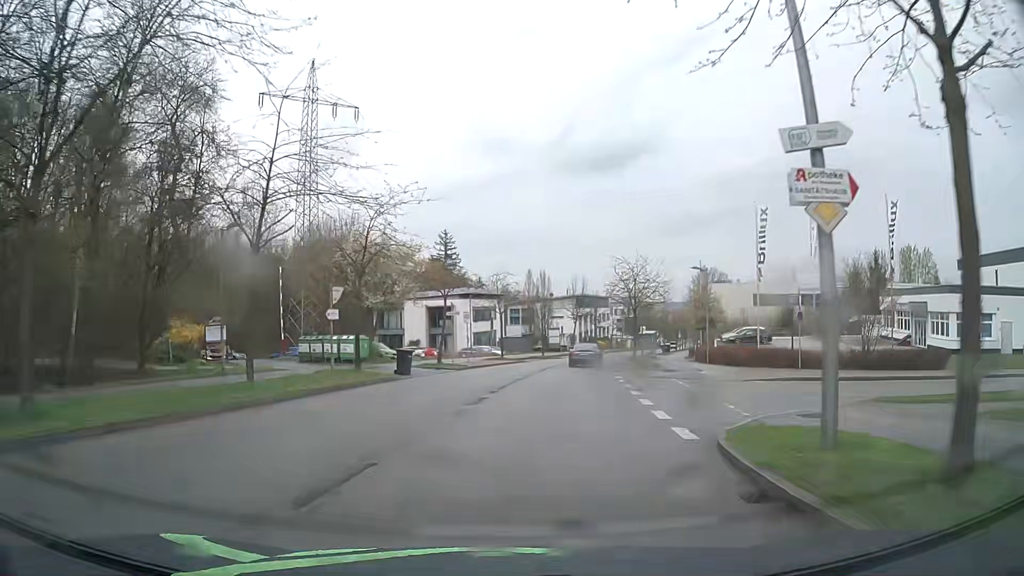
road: residential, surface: asphalt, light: Day
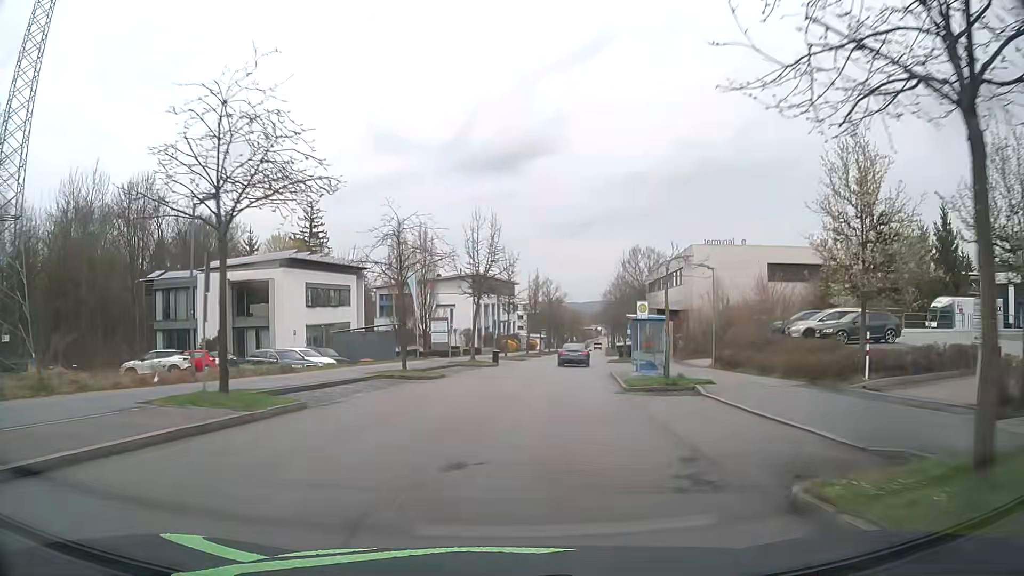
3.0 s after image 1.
(+3.0, +36.2) m; +9°
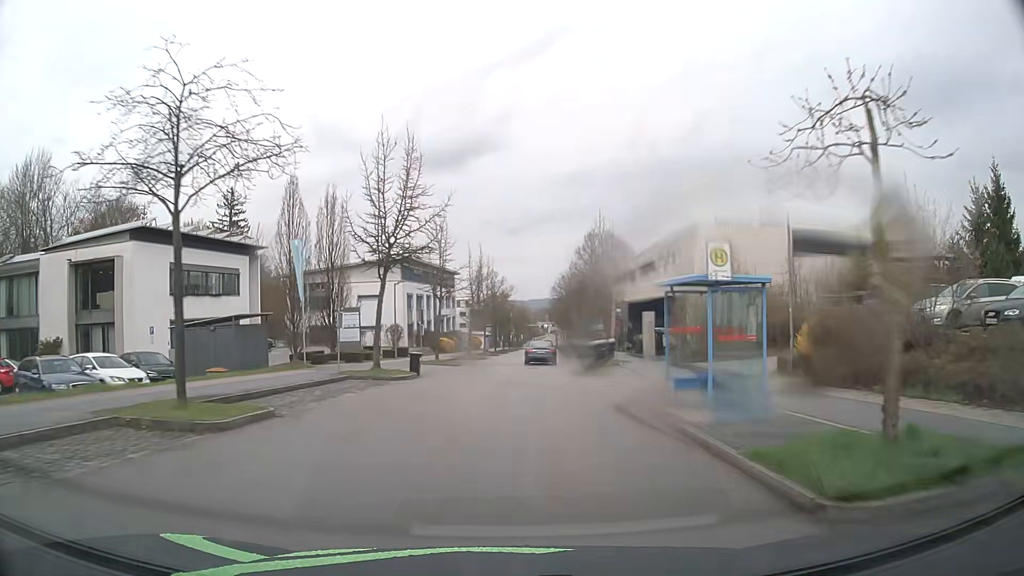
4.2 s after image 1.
(+0.6, +15.2) m; +4°
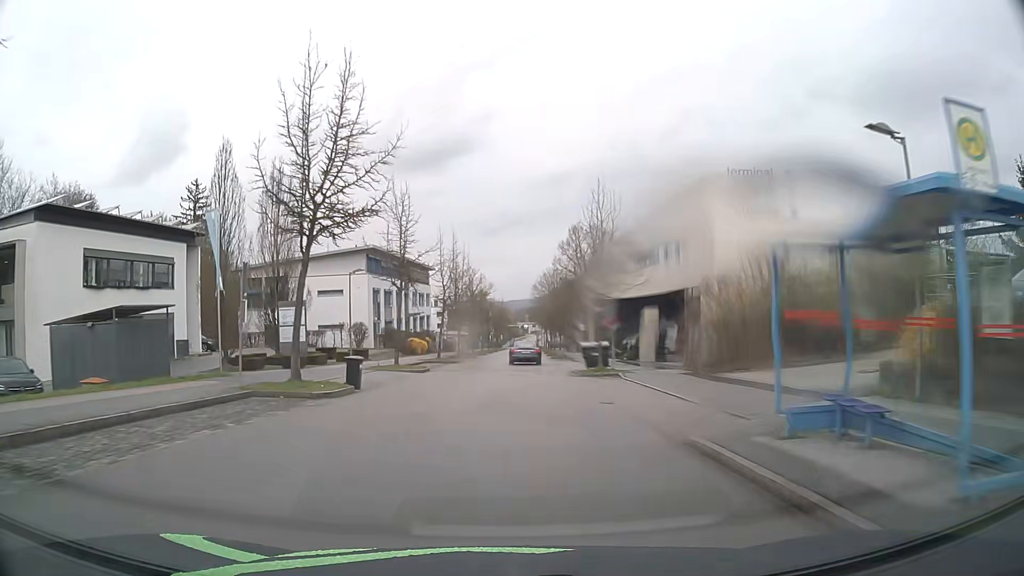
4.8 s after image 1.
(+0.1, +7.6) m; +2°
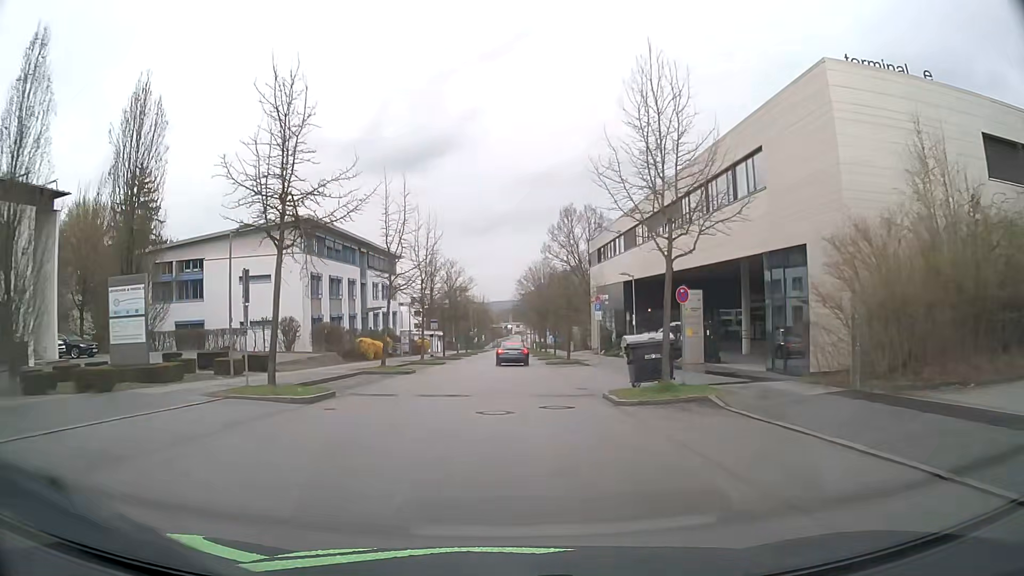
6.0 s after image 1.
(+0.3, +15.1) m; +1°
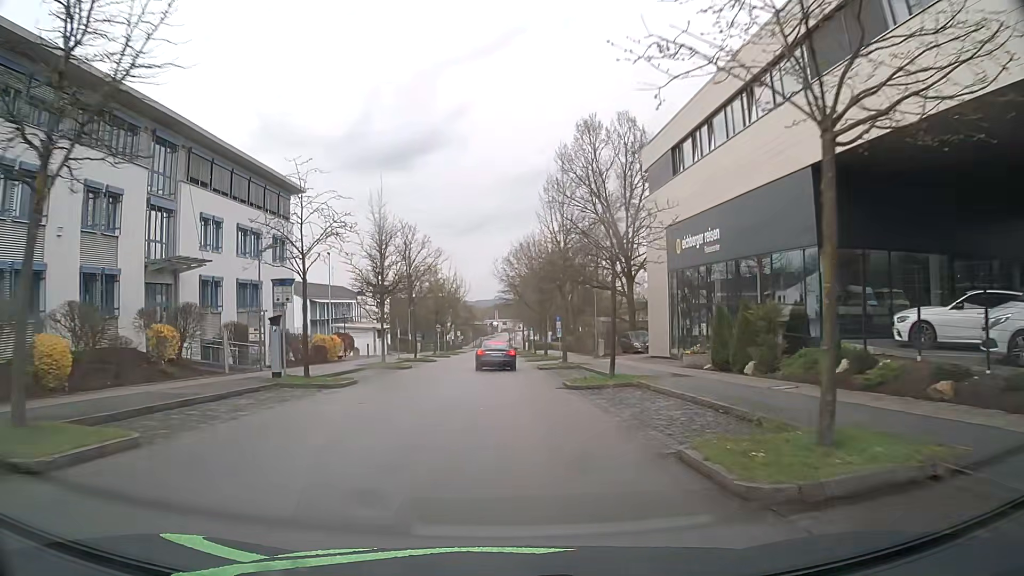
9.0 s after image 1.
(+0.8, +37.3) m; +2°
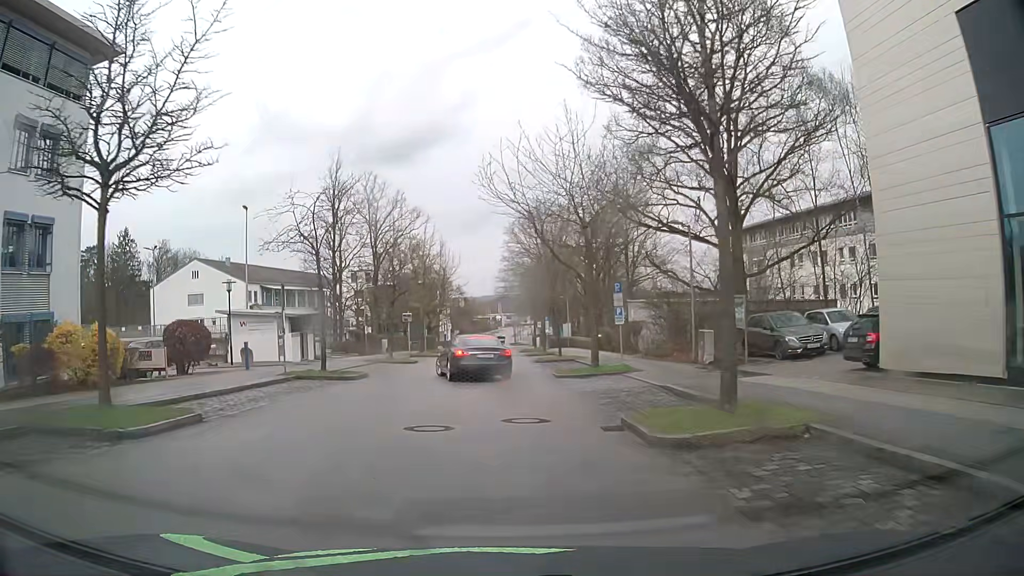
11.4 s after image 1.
(-0.2, +25.3) m; -1°
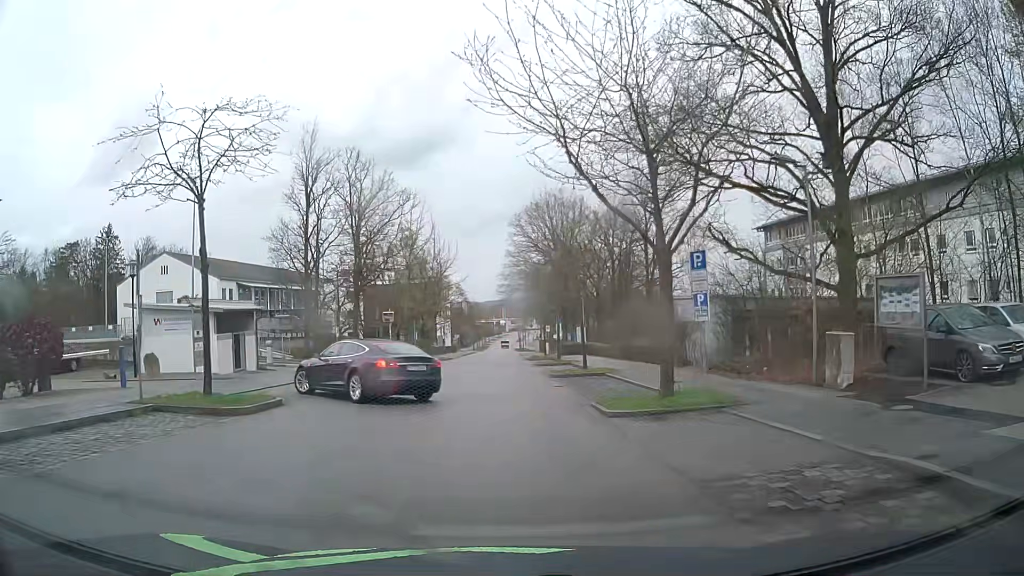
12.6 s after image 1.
(-0.1, +9.9) m; 0°
(0, +10) (0, +20) (-1, +30) (-1, +40) (-1, +50) (-1, +60) (-1, +70) (-1, +80) (-1, +90) (-1, +100) m
